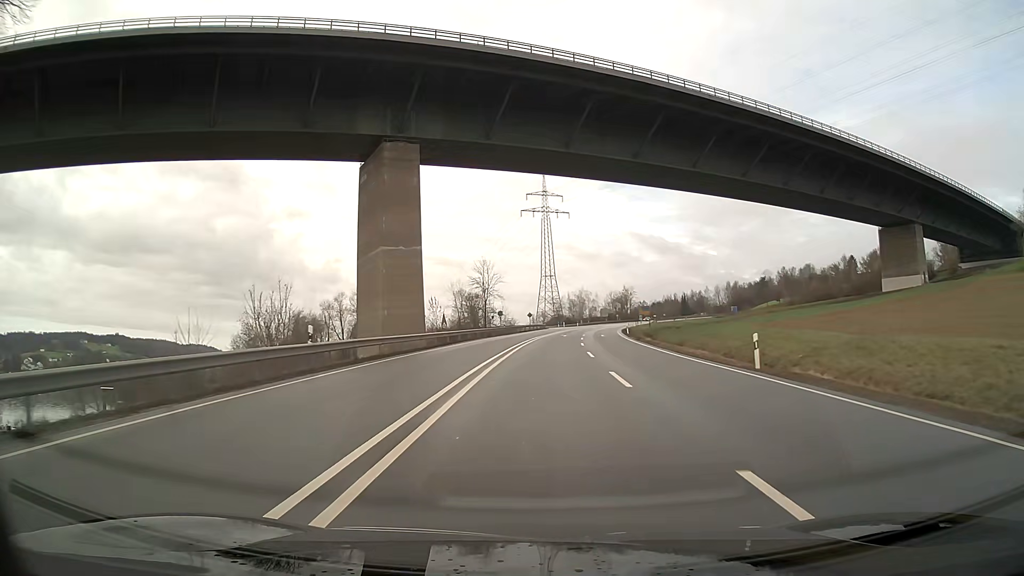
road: primary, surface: asphalt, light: Day
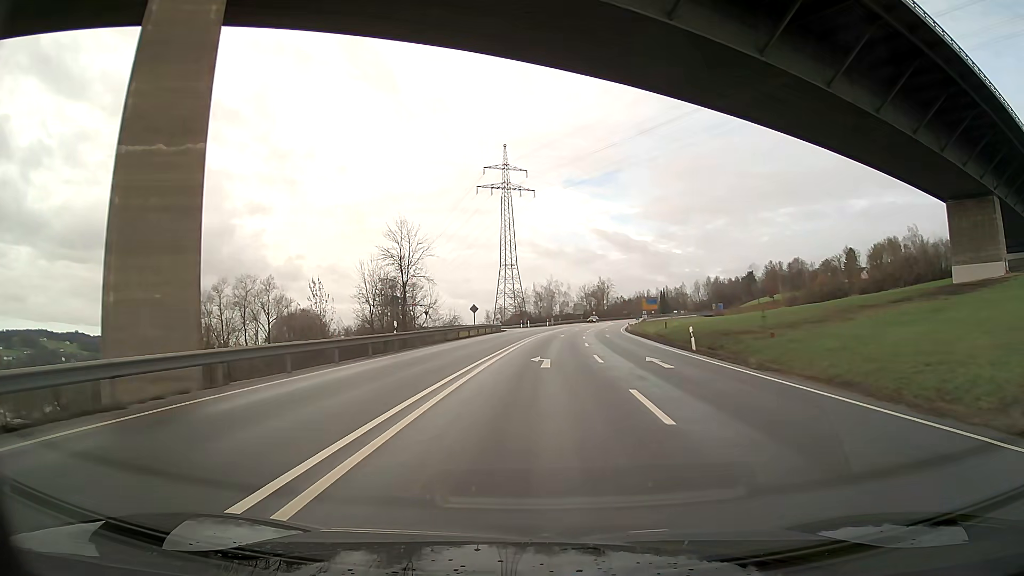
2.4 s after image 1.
(+1.2, +41.3) m; +3°
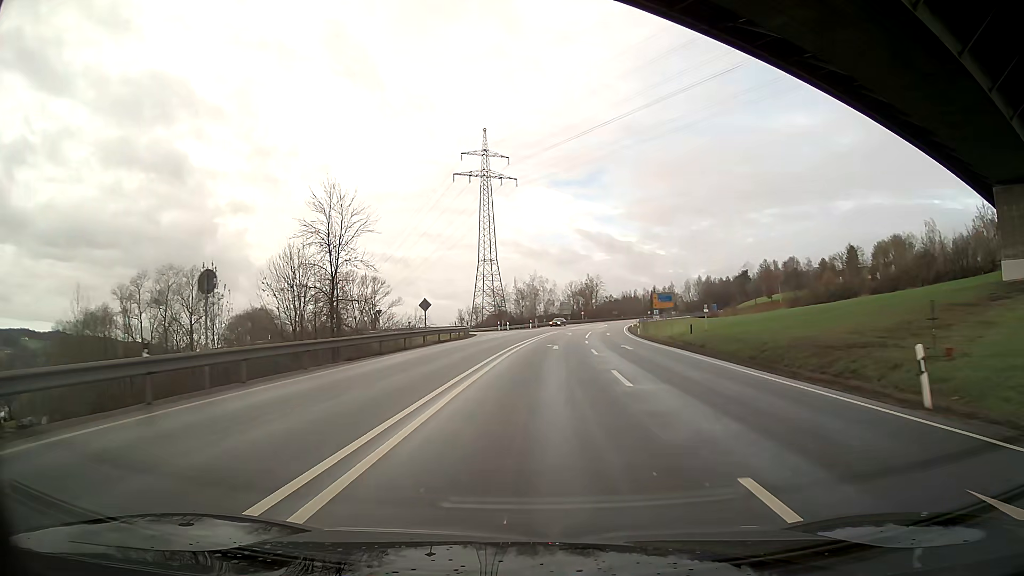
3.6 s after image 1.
(+0.2, +18.8) m; +2°
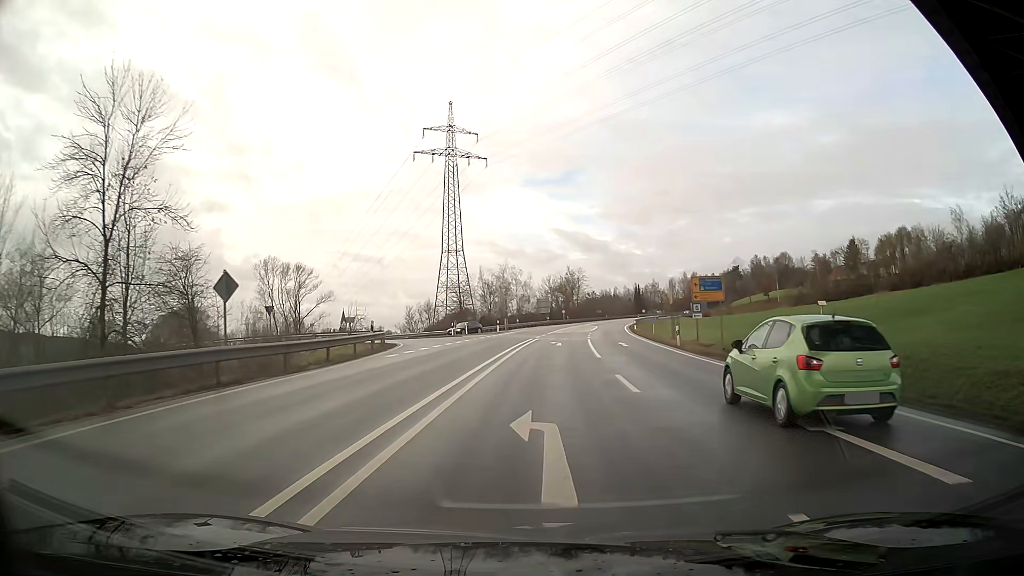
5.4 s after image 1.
(+0.4, +24.9) m; +2°
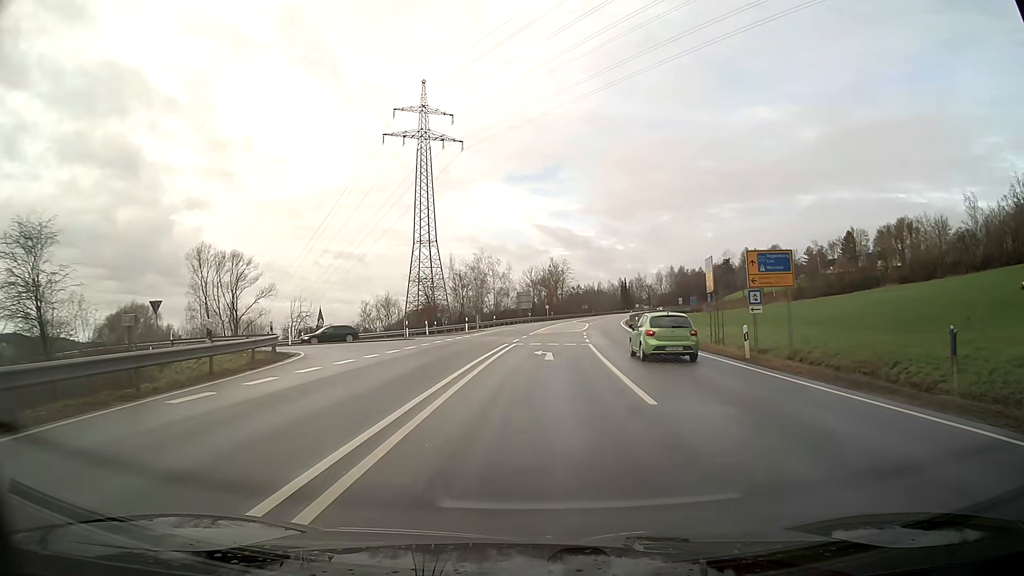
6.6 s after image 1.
(+0.2, +13.6) m; +1°
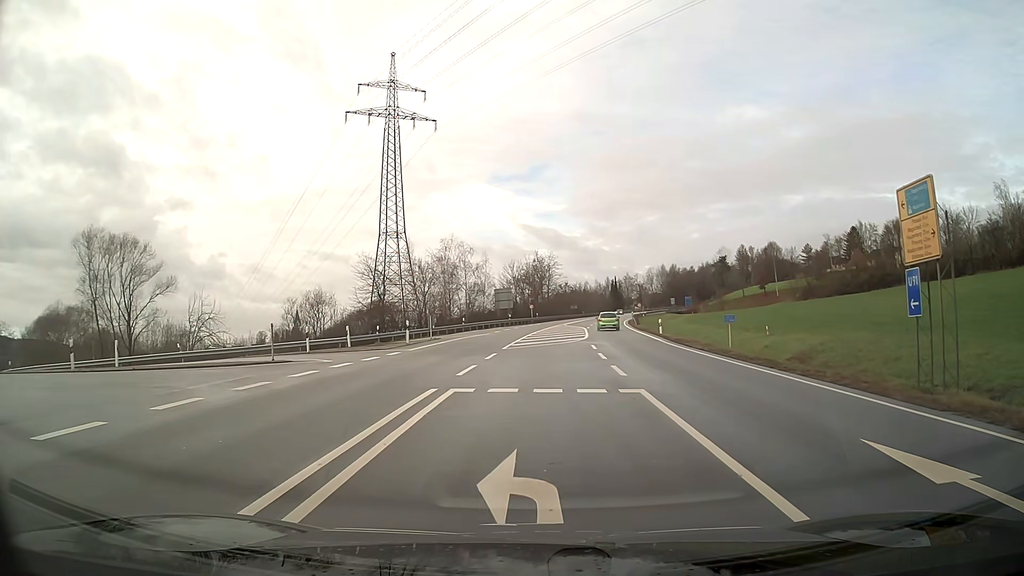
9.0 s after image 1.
(+0.2, +17.7) m; +1°
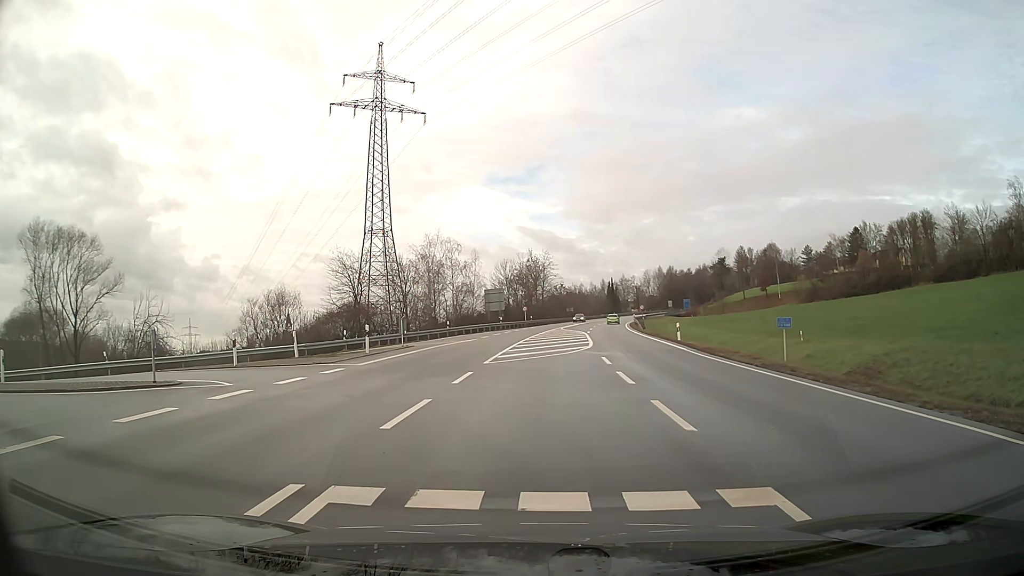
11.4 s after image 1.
(0.0, +6.7) m; +1°
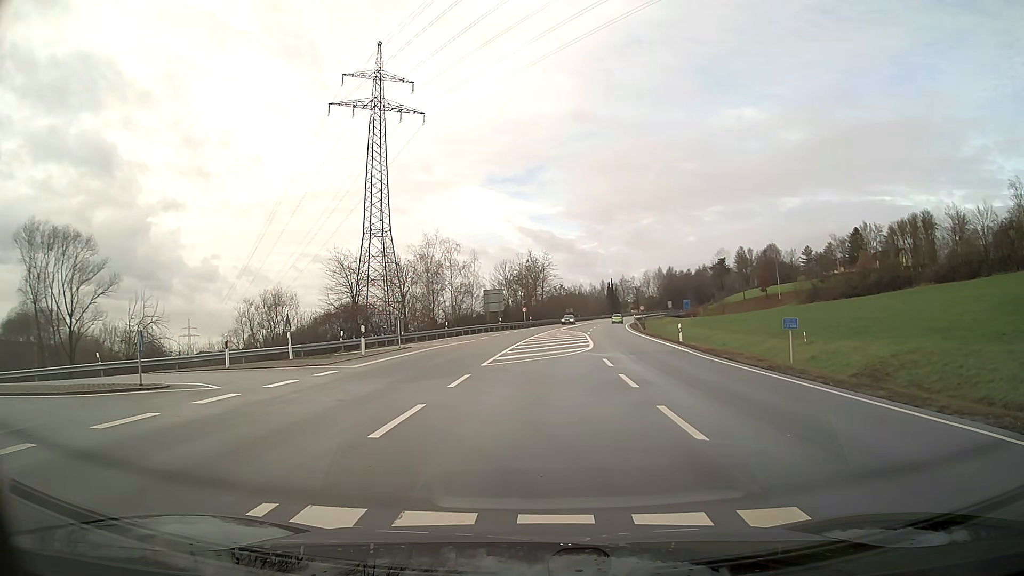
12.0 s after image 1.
(0.0, +0.5) m; 0°
